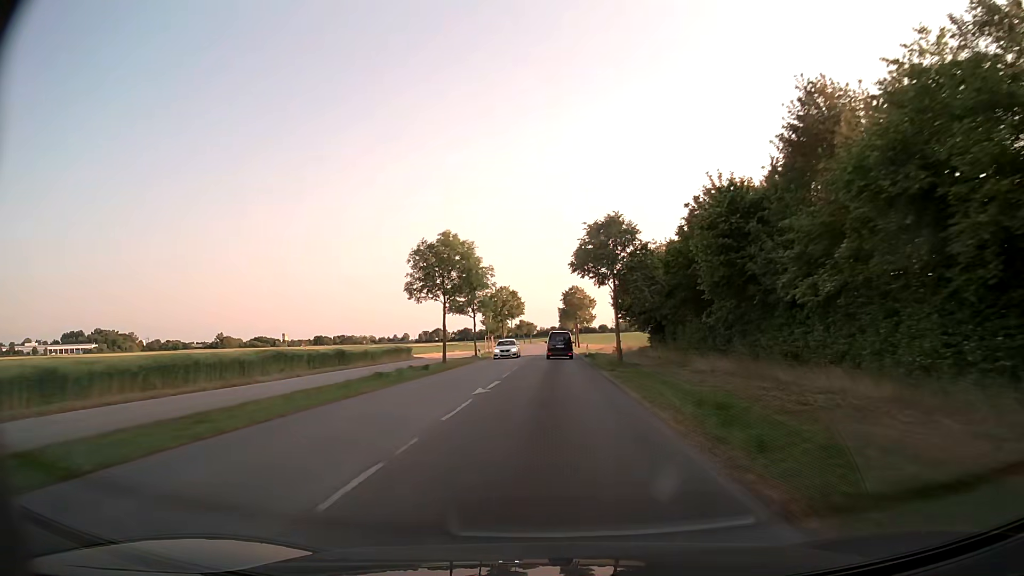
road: tertiary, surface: asphalt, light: Day
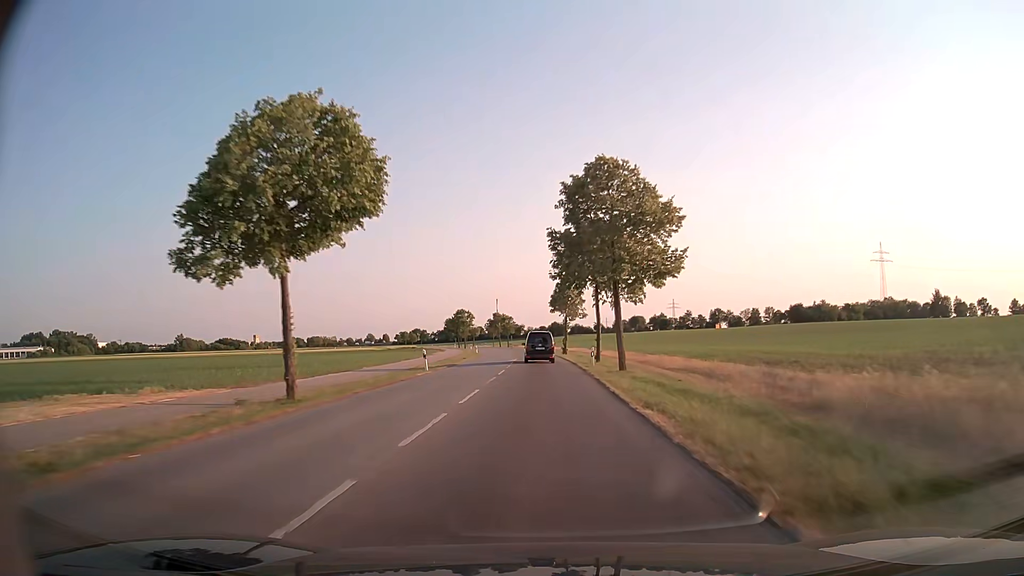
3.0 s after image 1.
(+1.2, +68.9) m; +1°
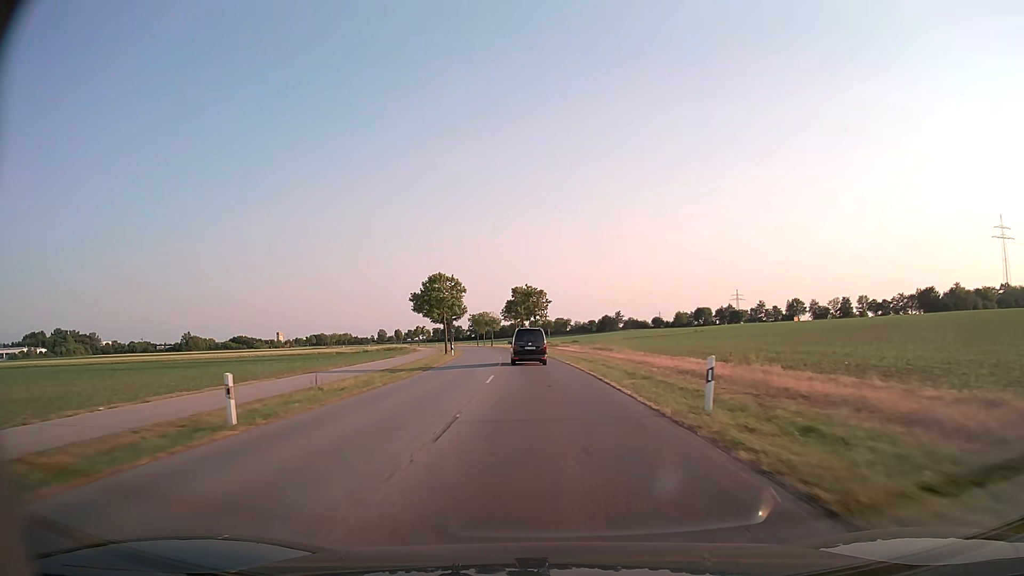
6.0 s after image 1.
(-2.0, +72.0) m; -4°
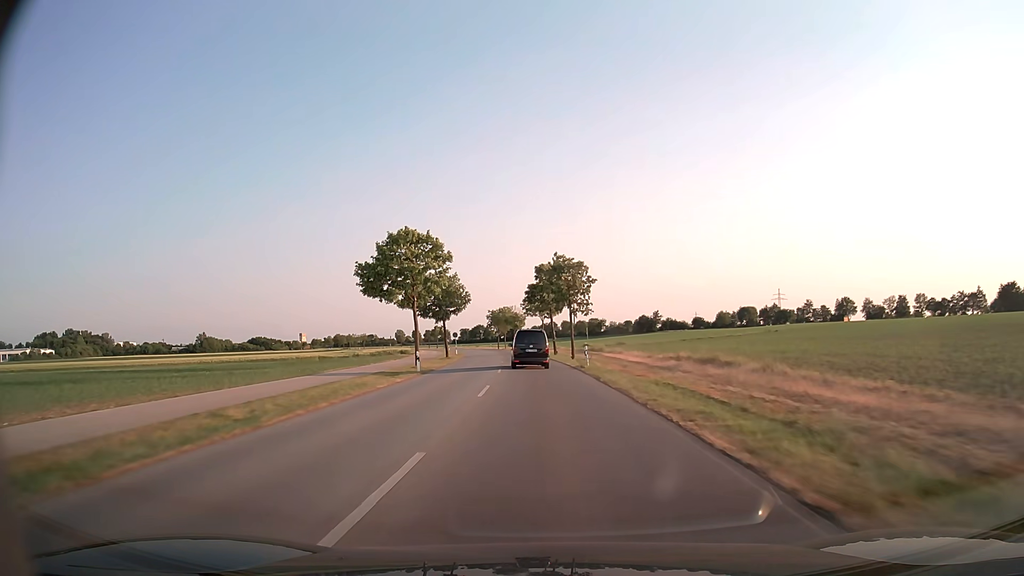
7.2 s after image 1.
(-0.6, +28.6) m; -3°
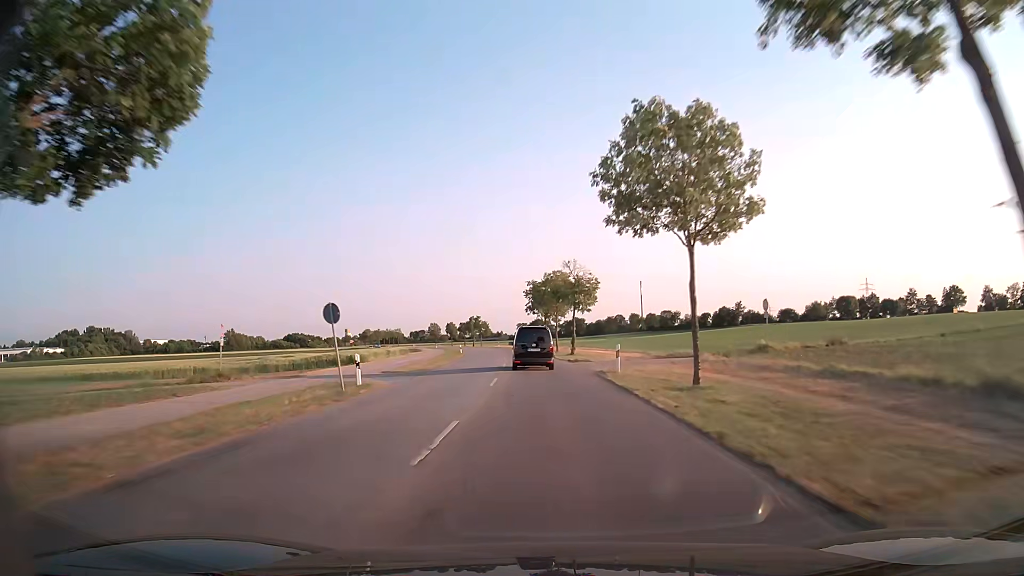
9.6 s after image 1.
(-2.5, +57.2) m; -5°
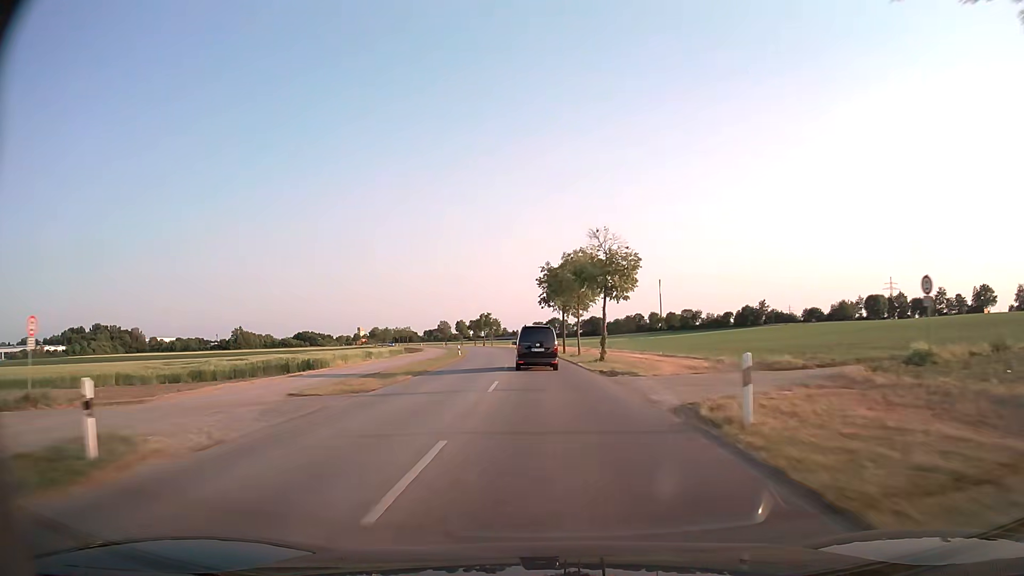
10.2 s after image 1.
(-0.2, +14.2) m; -1°
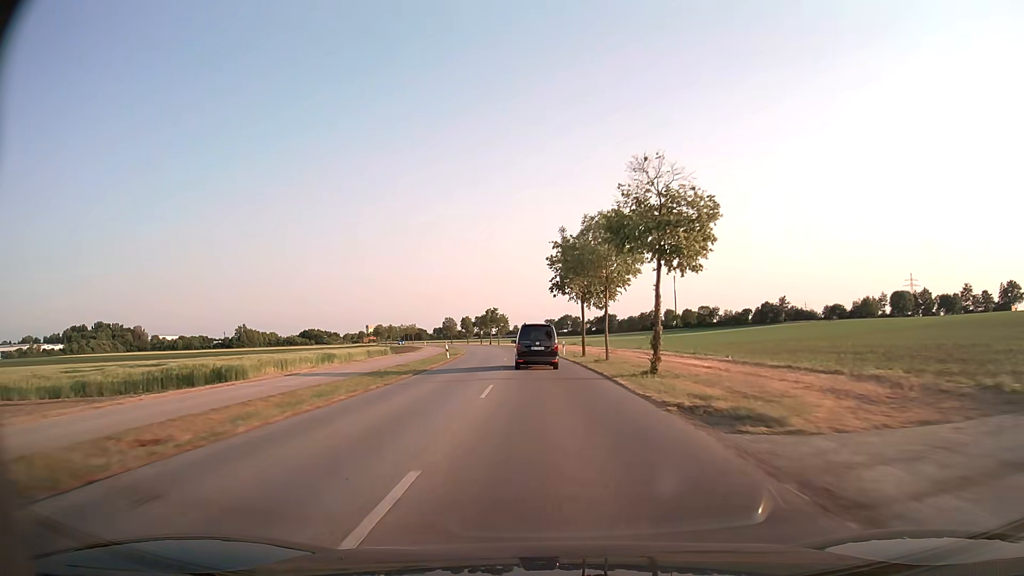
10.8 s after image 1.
(-0.1, +14.1) m; -1°
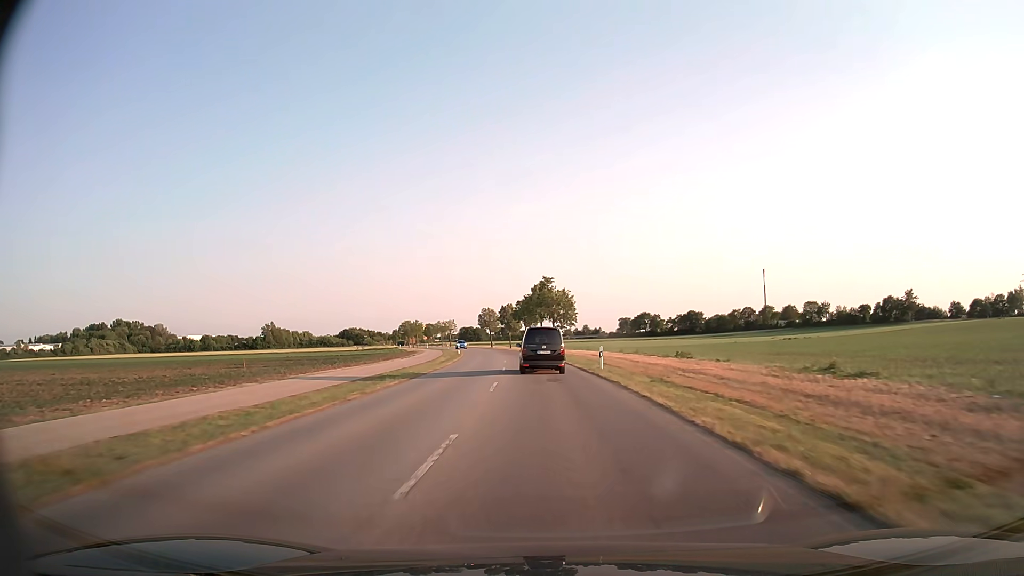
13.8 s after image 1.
(-3.7, +69.0) m; -6°
(0, +10) (0, +20) (-1, +30) (-1, +40) (-2, +50) (-3, +60) (-3, +70) (-5, +80) (-6, +90) (-7, +100) m
